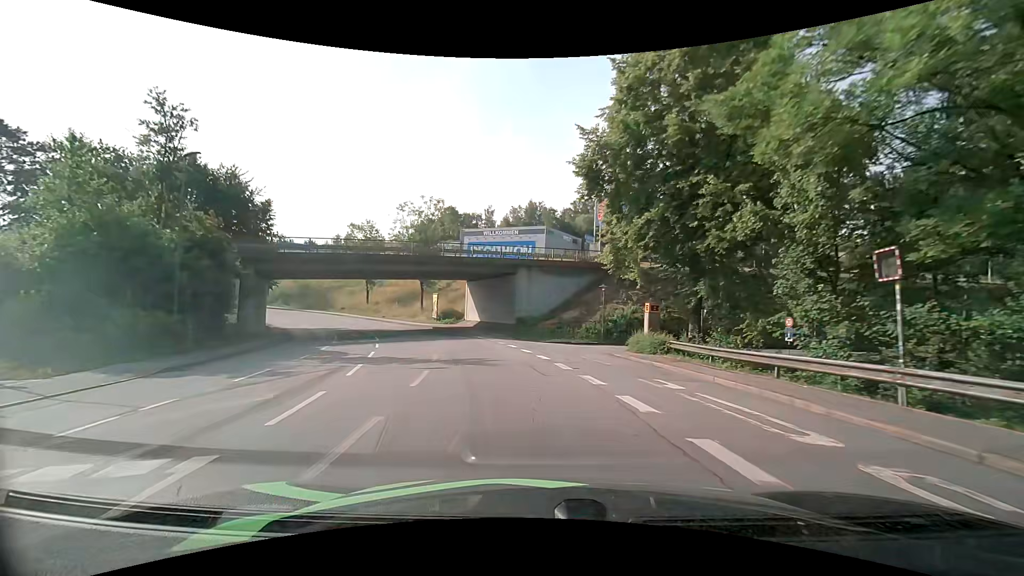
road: tertiary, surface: asphalt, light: Day
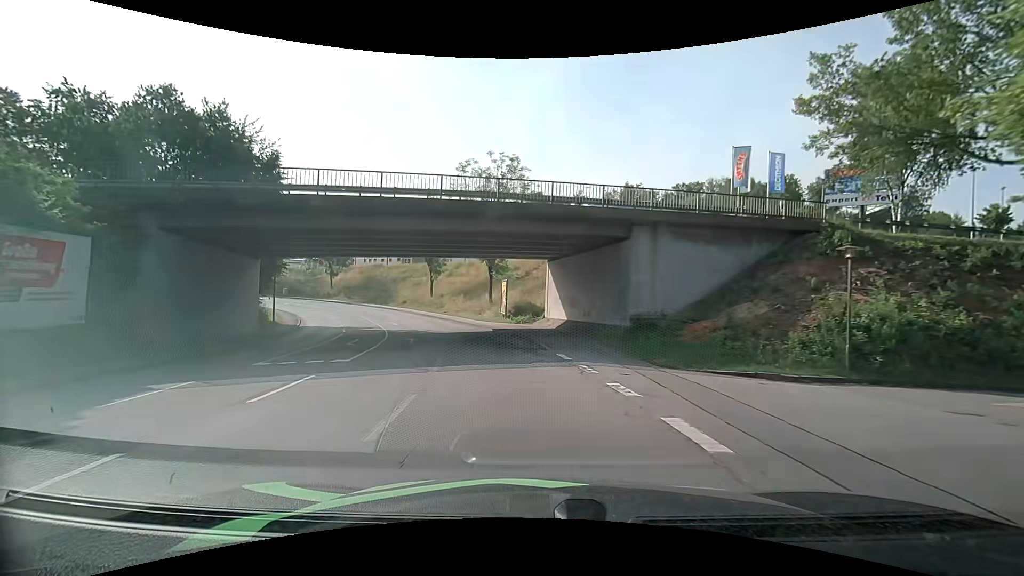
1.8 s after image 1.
(-1.4, +17.1) m; -10°
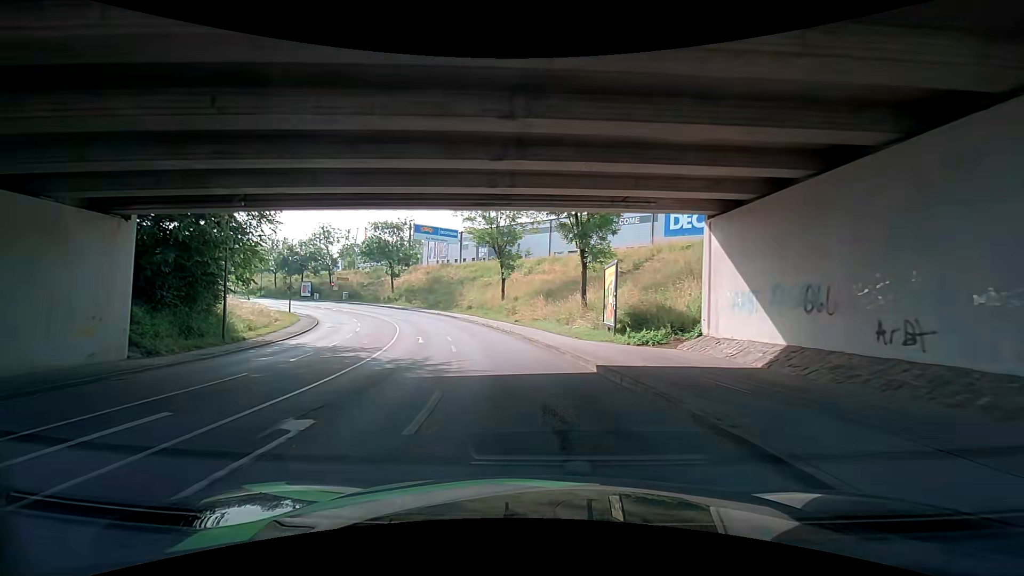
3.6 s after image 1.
(-1.7, +17.9) m; -11°
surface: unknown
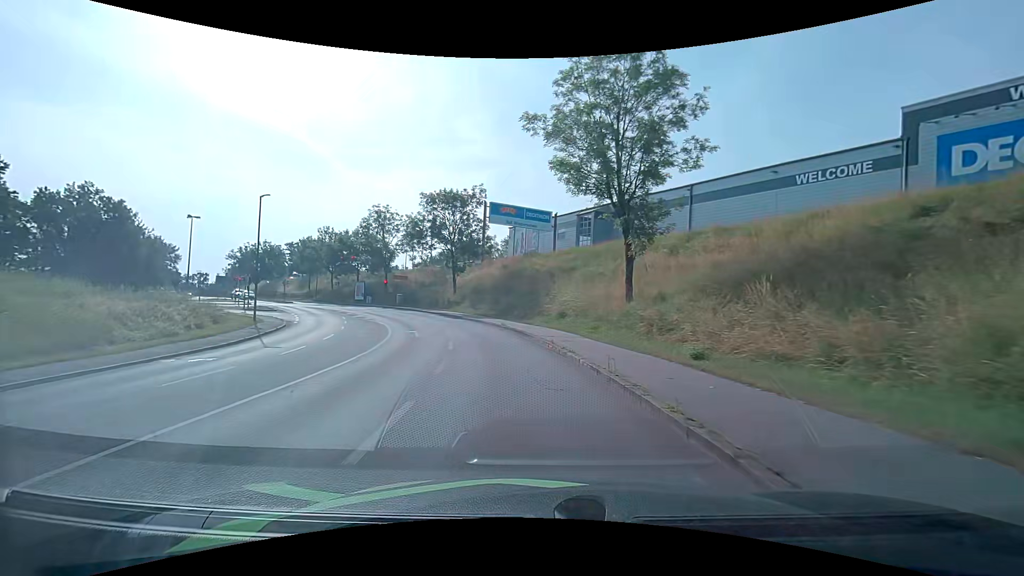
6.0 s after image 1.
(-2.8, +25.6) m; -11°
(0, +10) (-2, +20) (-4, +30) (-7, +39) (-12, +48) (-17, +56) (-23, +64) (-30, +72) (-37, +79) (-44, +86) m
